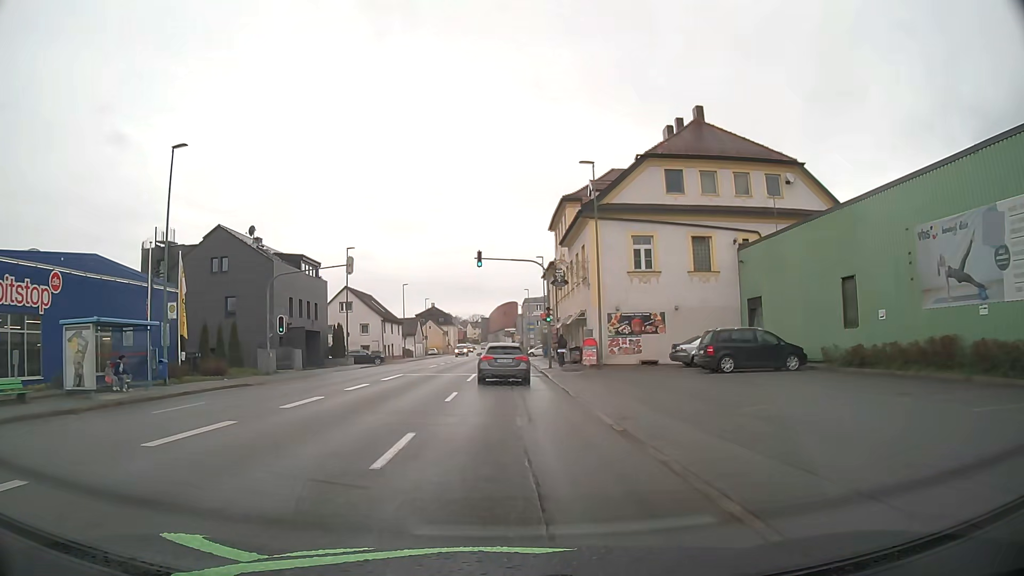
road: tertiary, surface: asphalt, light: Day
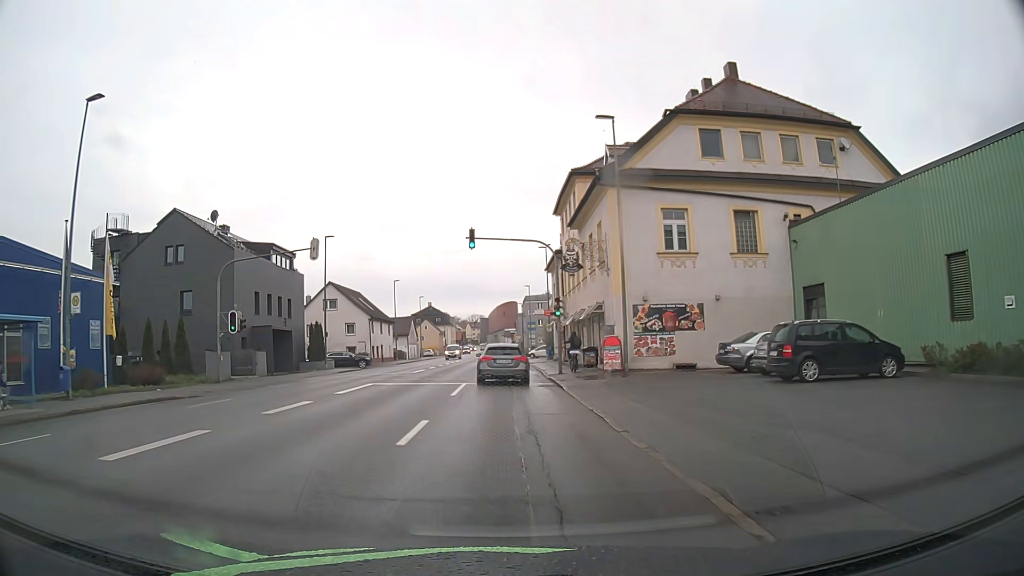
(+0.1, +7.2) m; +1°
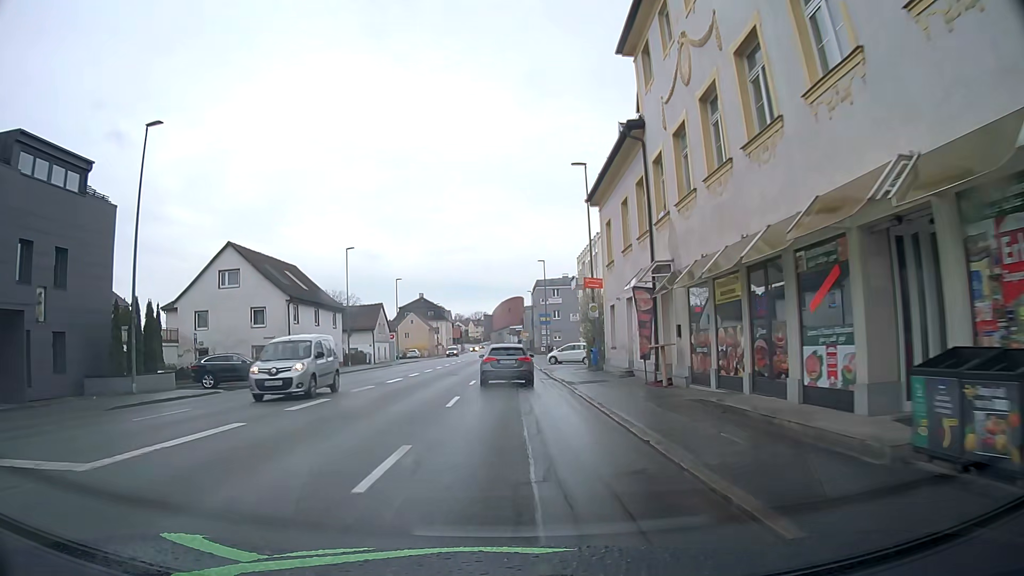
(-0.2, +29.0) m; -1°
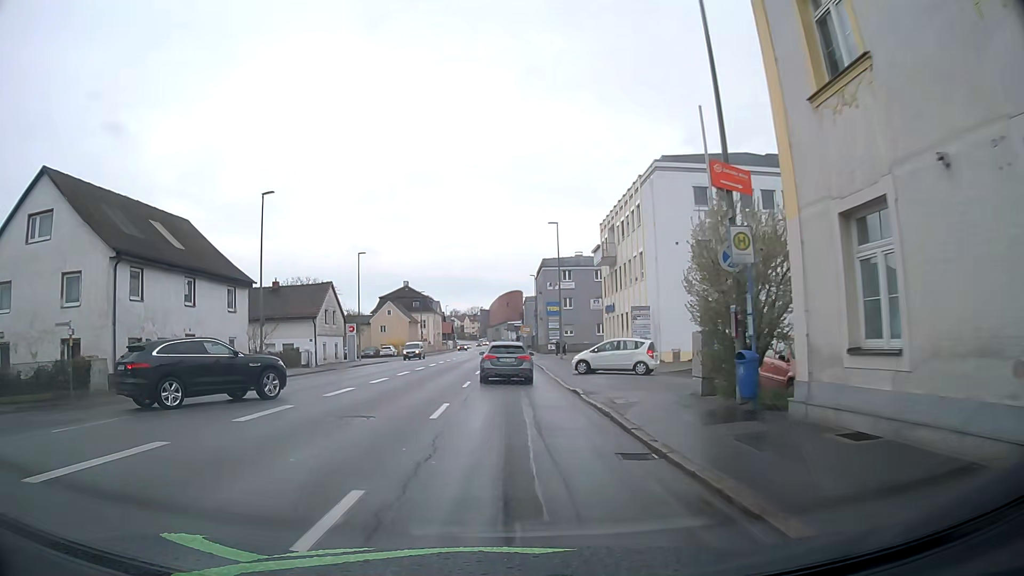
(+0.1, +21.0) m; 0°
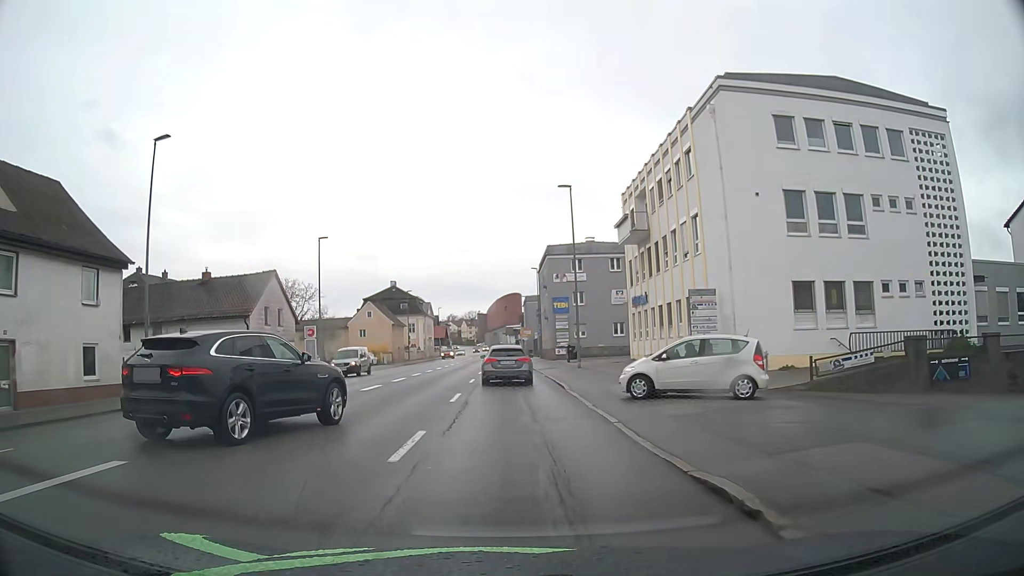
(+0.1, +13.1) m; +1°
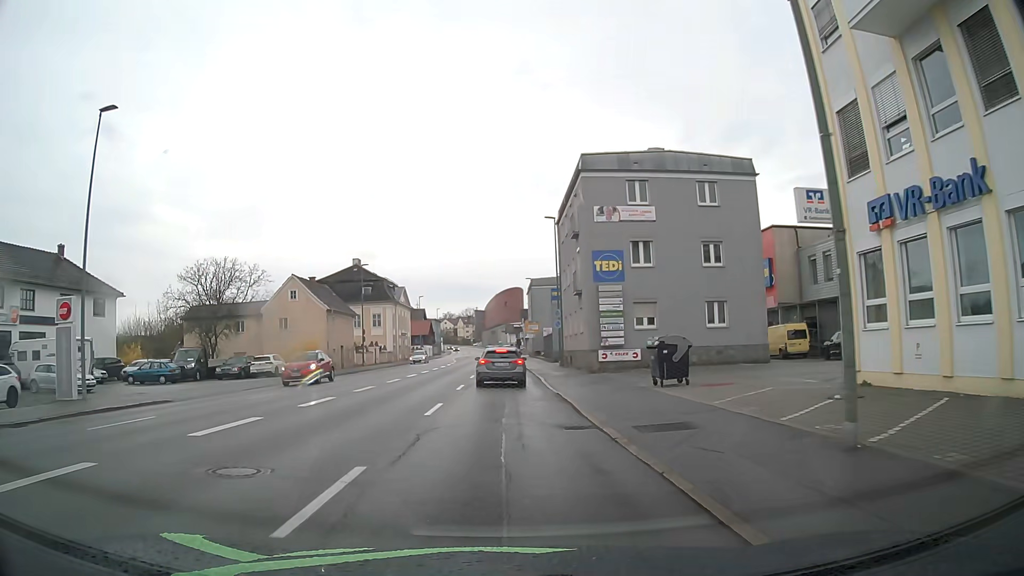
(+0.2, +30.4) m; 0°
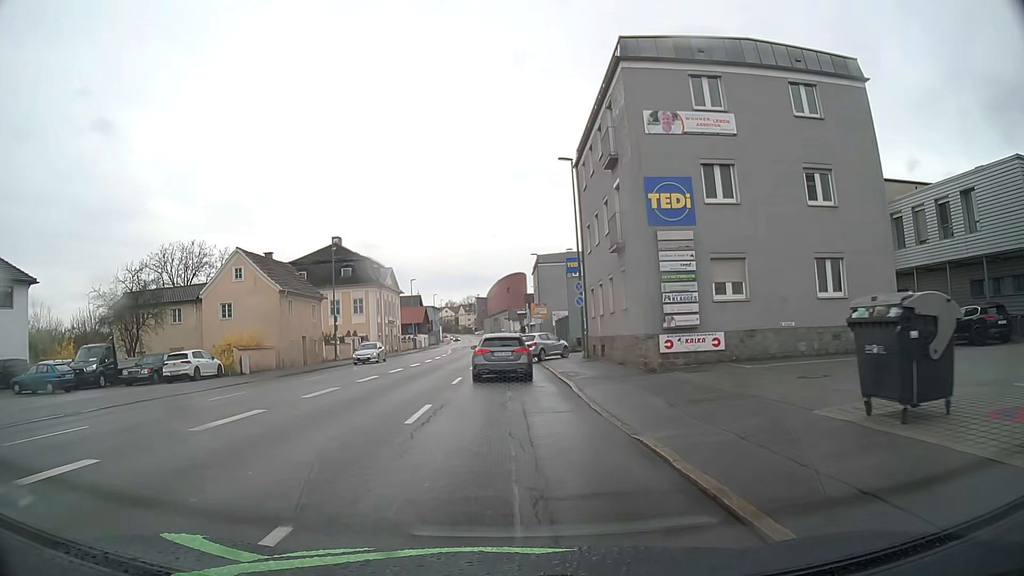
(-0.1, +12.2) m; -2°
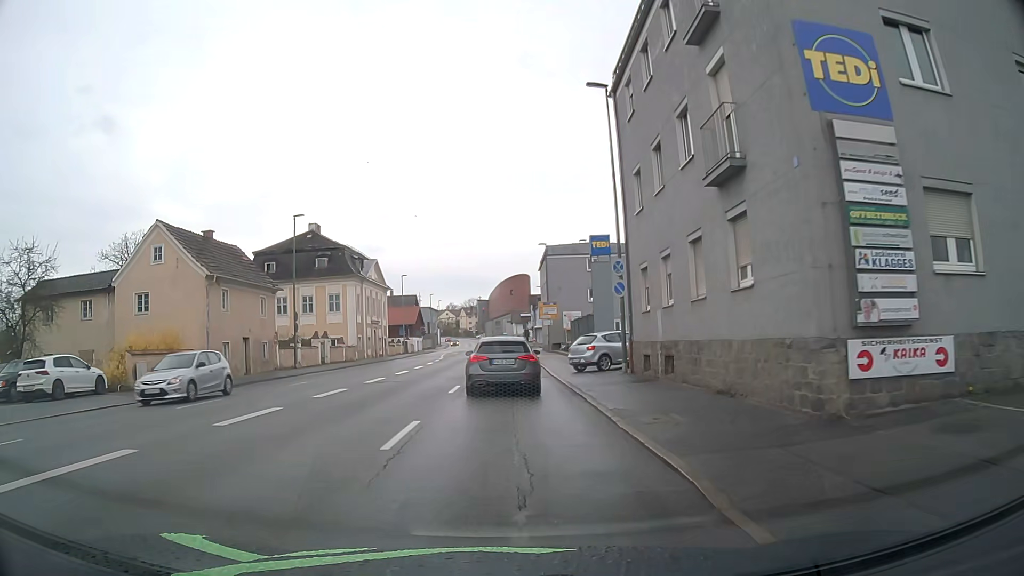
(+0.2, +11.2) m; 0°
(0, +10) (0, +20) (0, +30) (0, +40) (0, +50) (0, +60) (+1, +70) (+1, +80) (+1, +90) (+1, +100) m
